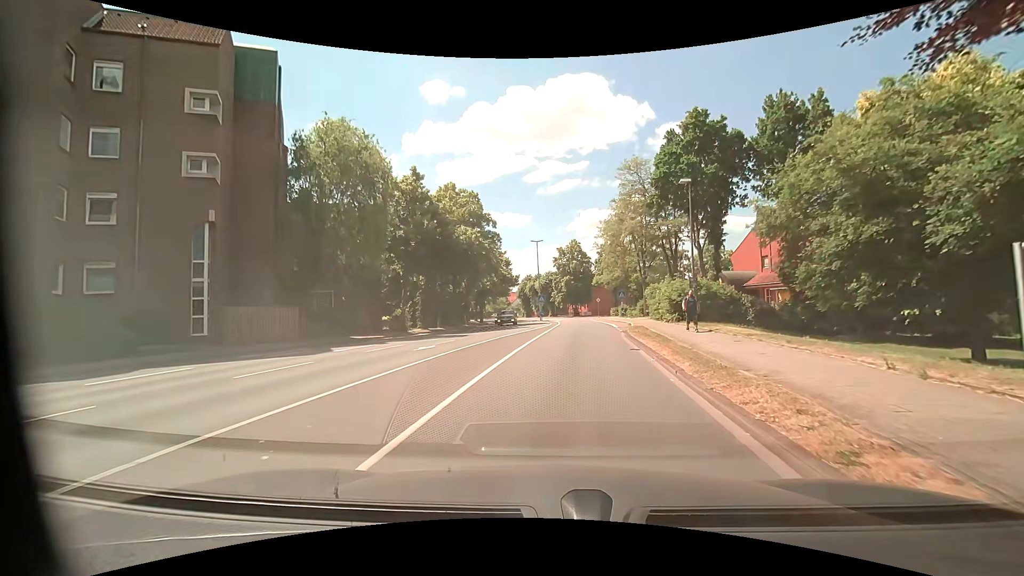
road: unclassified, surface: asphalt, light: Day
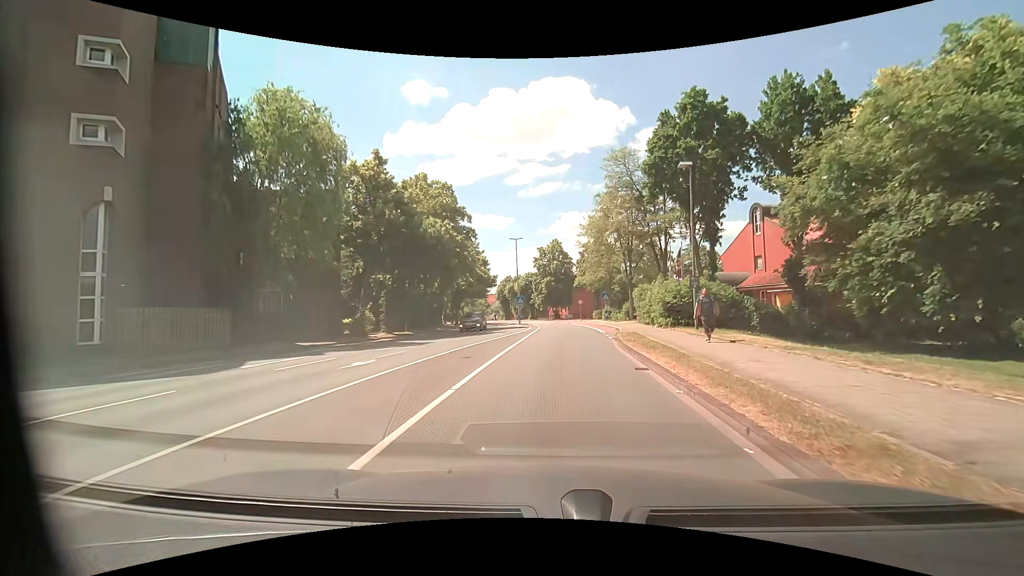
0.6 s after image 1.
(+0.1, +4.2) m; +2°
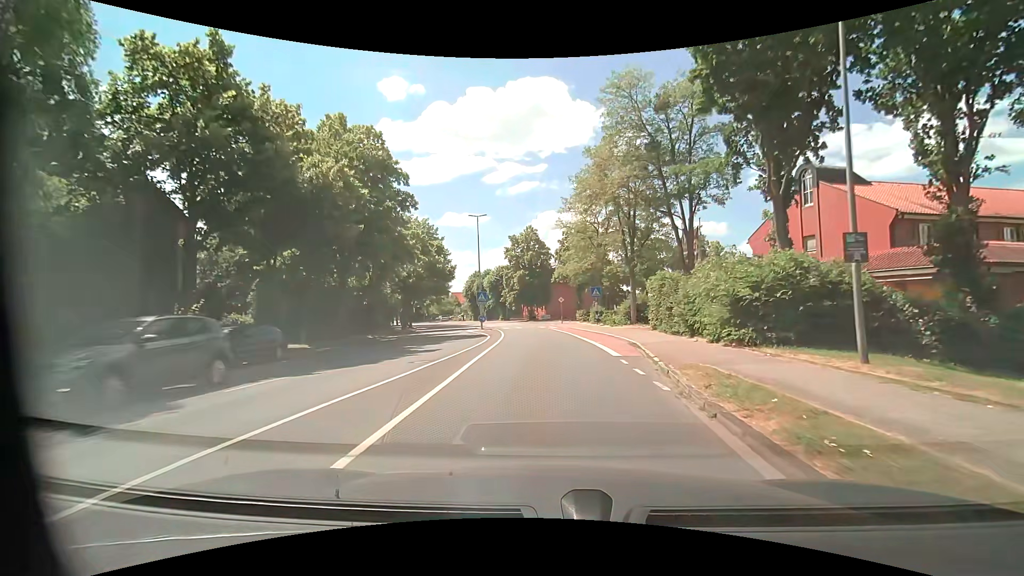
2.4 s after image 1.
(+0.6, +14.3) m; +4°
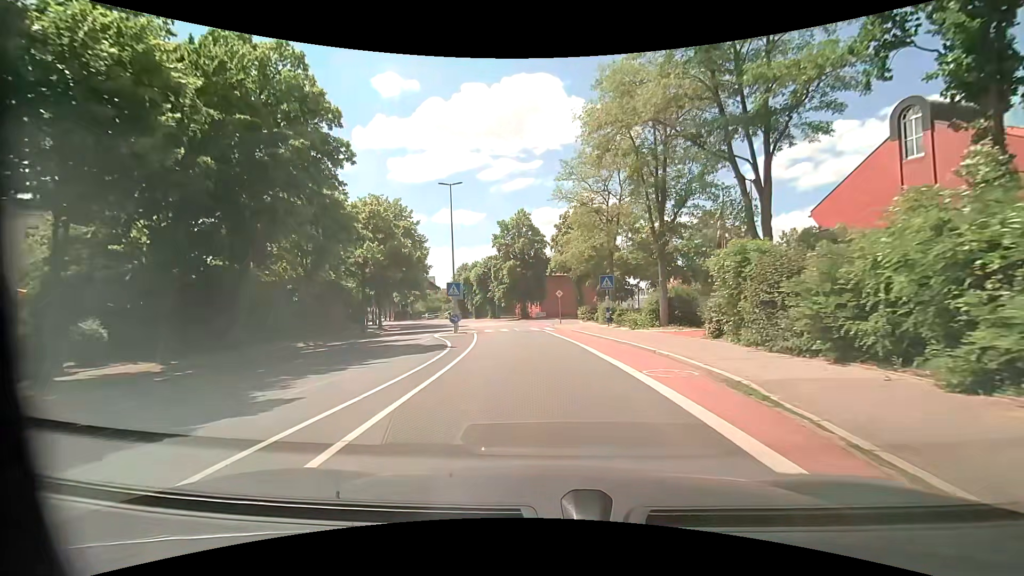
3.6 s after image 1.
(0.0, +10.4) m; +1°
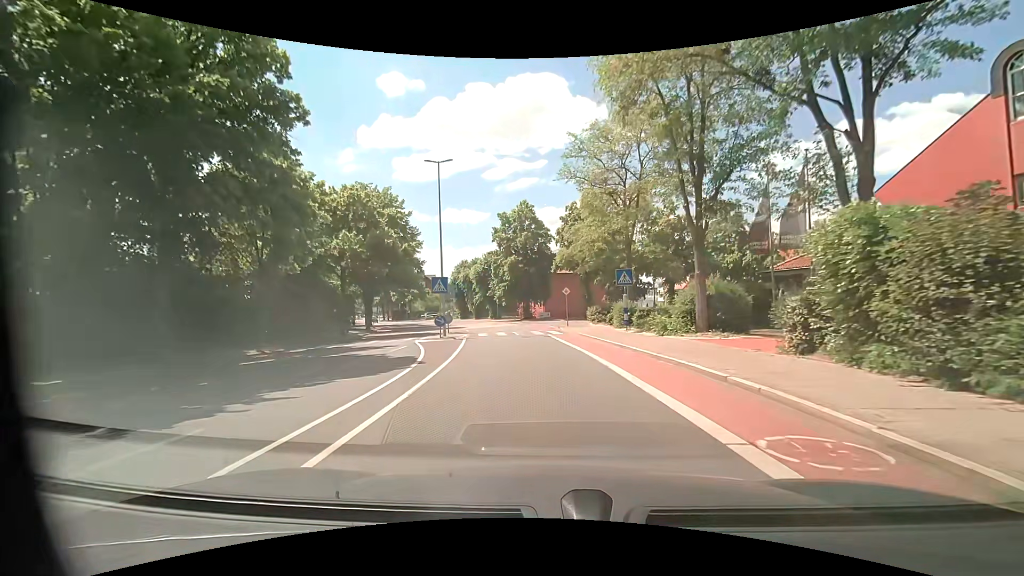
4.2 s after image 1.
(-0.1, +5.2) m; -1°
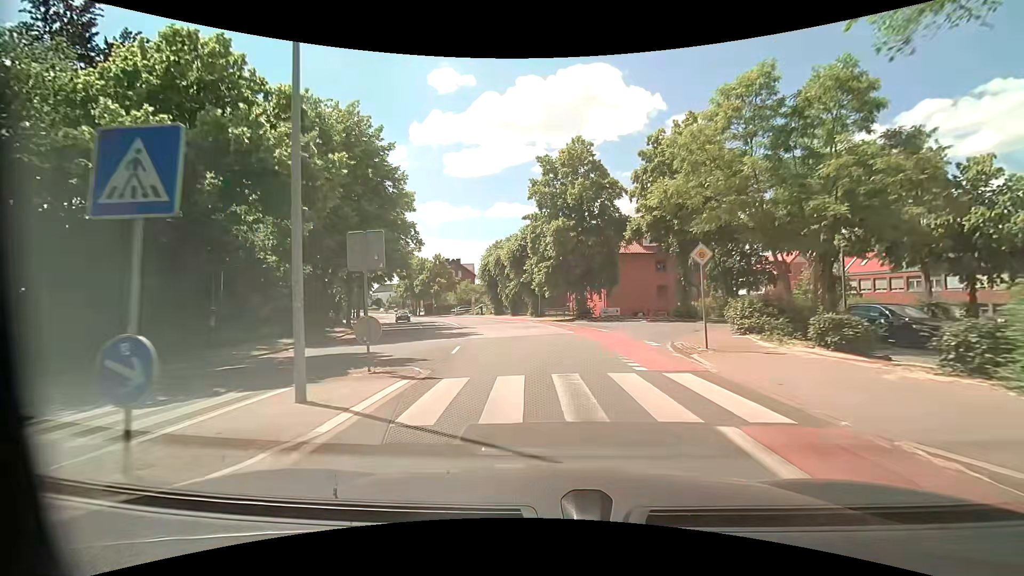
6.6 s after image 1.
(-1.0, +20.9) m; -5°
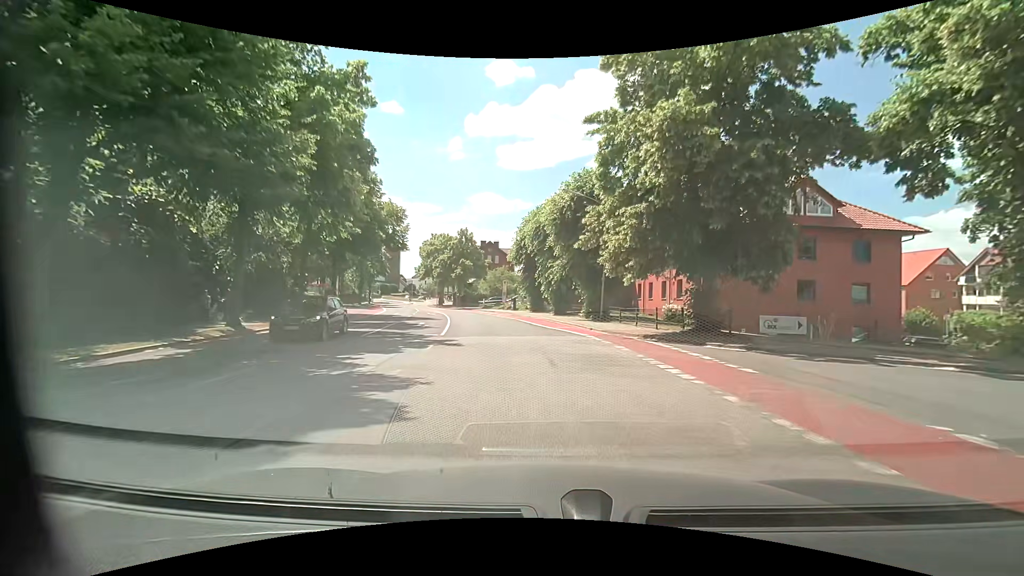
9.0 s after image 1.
(-1.1, +20.8) m; -6°
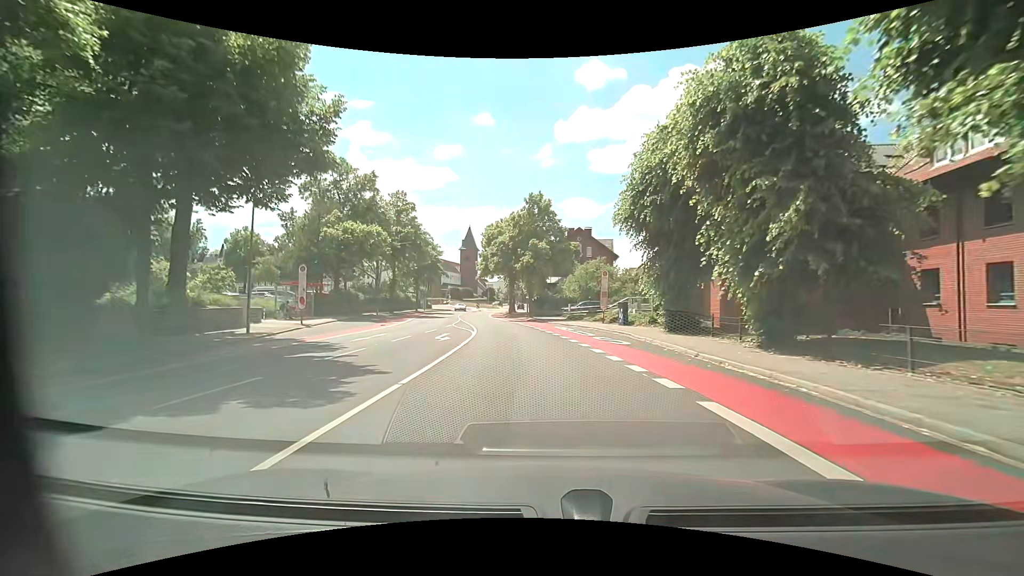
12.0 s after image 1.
(-2.2, +26.3) m; -10°
(0, +10) (-1, +20) (-2, +30) (-4, +40) (-6, +49) (-8, +59) (-9, +69) (-9, +79) (-9, +89) (-8, +99) m
